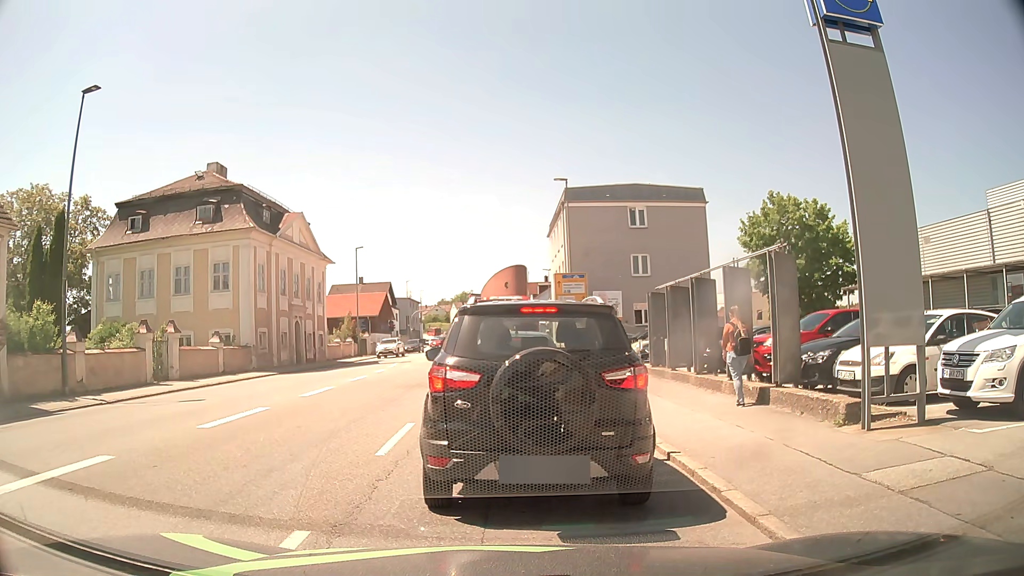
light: Day
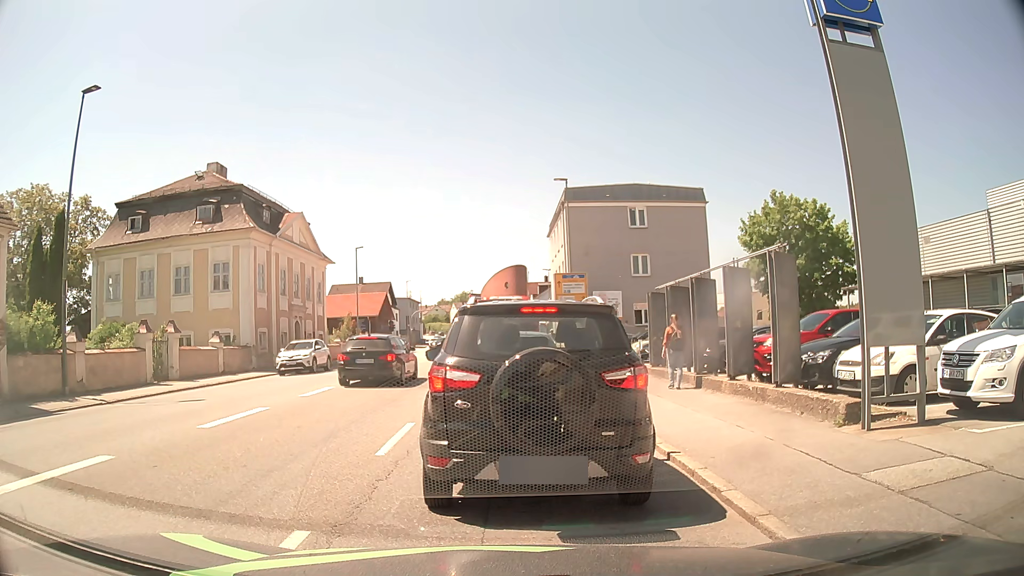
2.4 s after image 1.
(0.0, 0.0) m; 0°
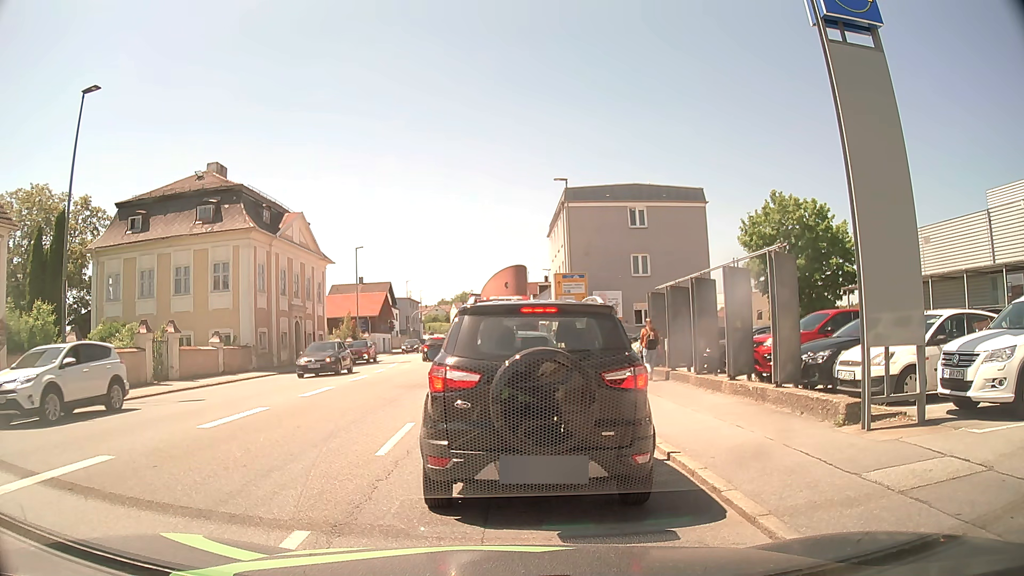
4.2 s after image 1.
(0.0, 0.0) m; 0°
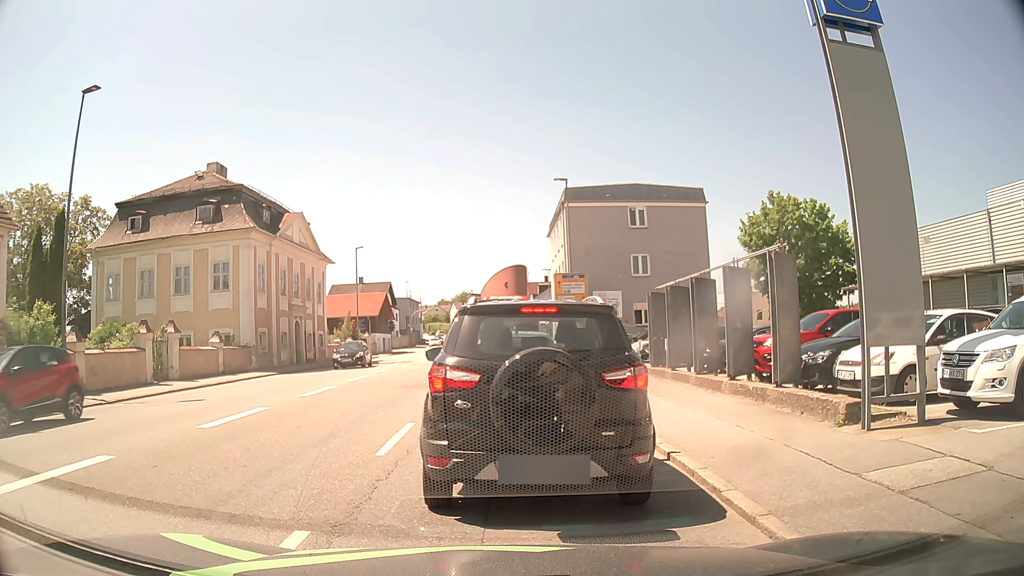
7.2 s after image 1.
(0.0, 0.0) m; 0°
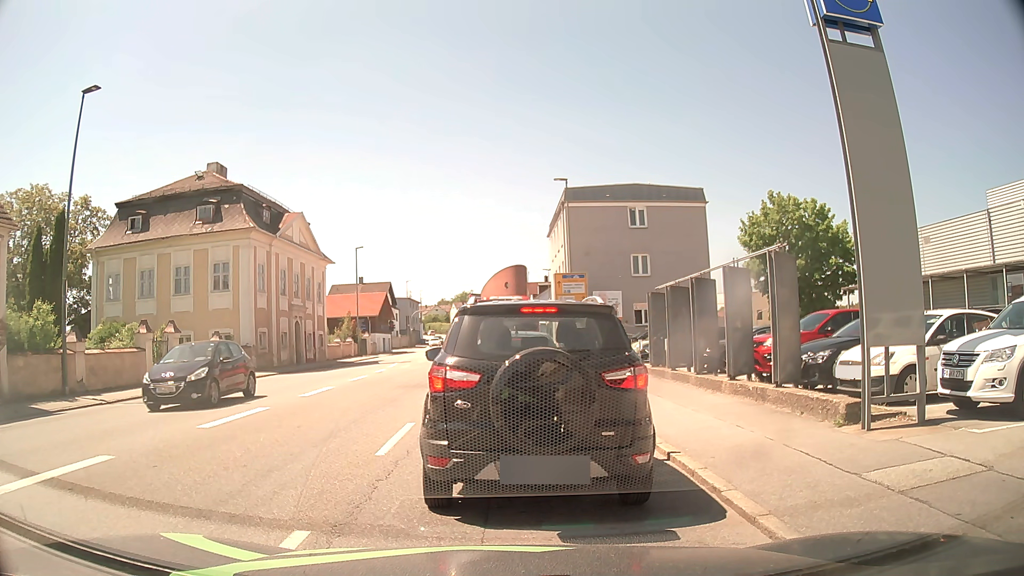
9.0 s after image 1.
(0.0, 0.0) m; 0°
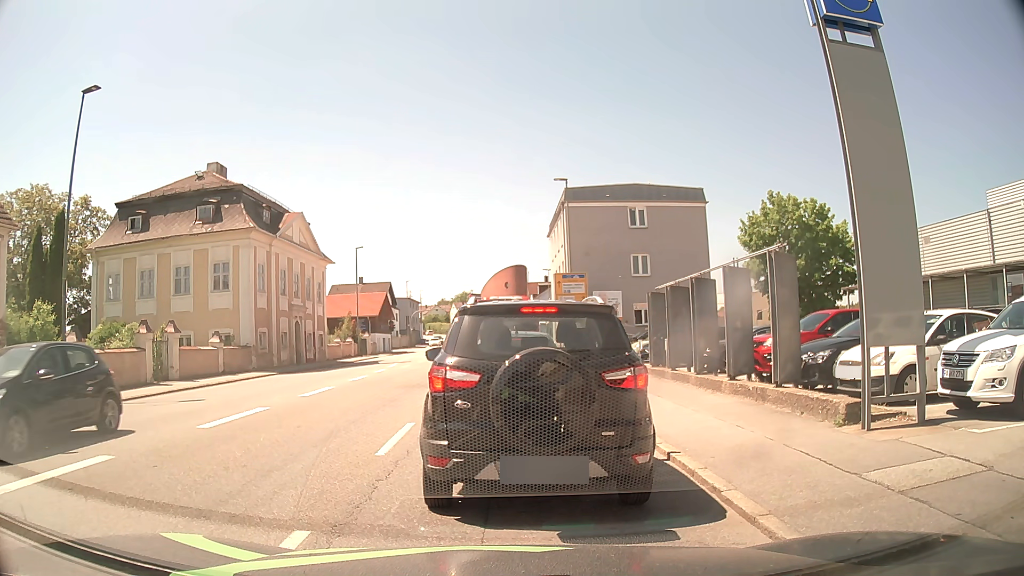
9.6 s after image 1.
(0.0, 0.0) m; 0°
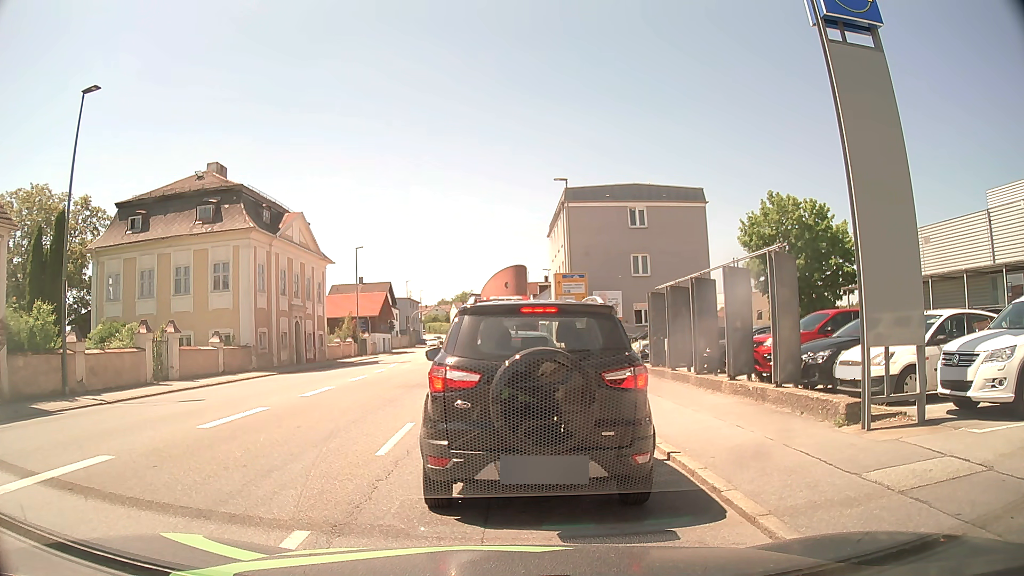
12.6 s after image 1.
(0.0, 0.0) m; 0°
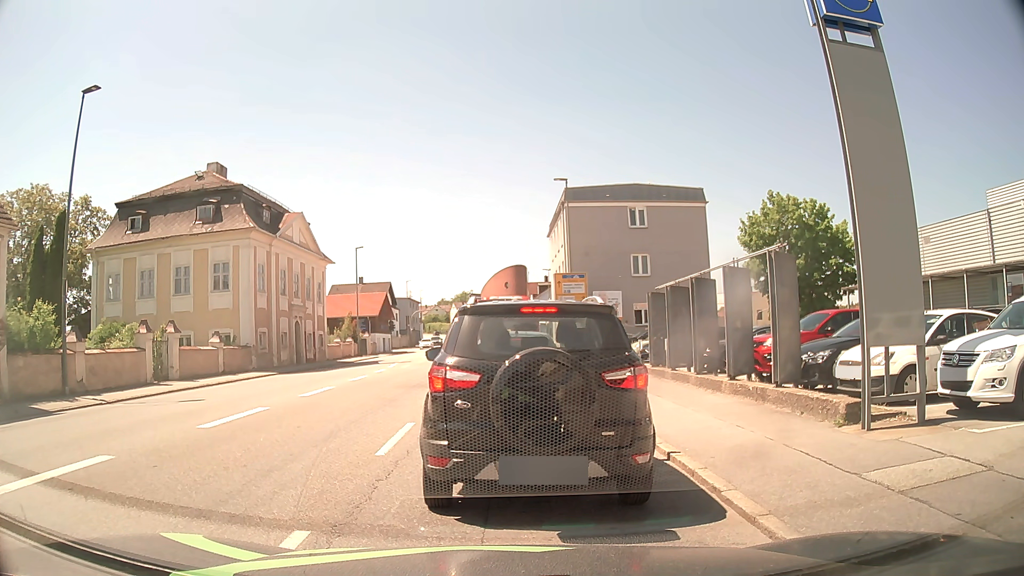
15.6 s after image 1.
(0.0, 0.0) m; 0°
